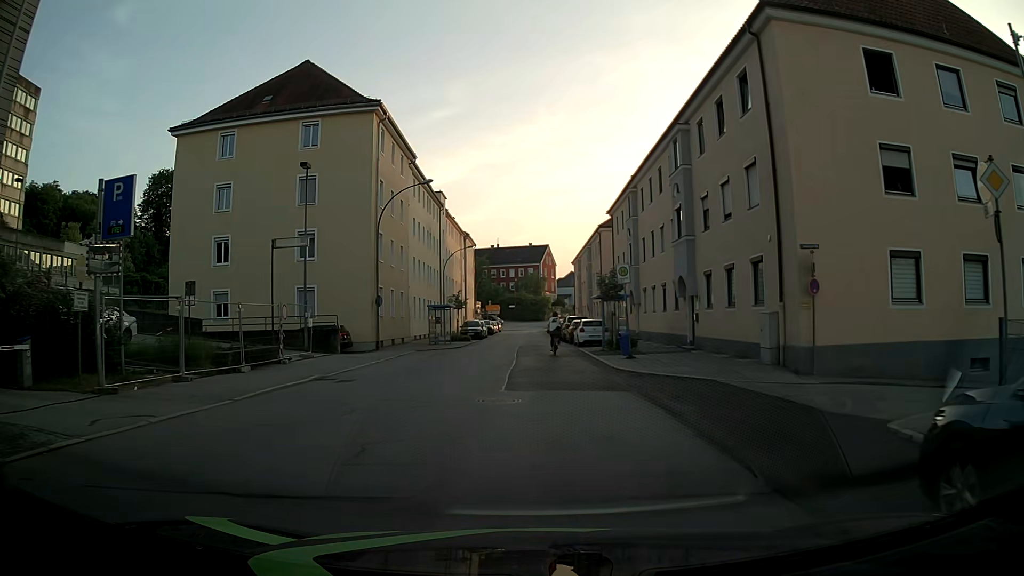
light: Day
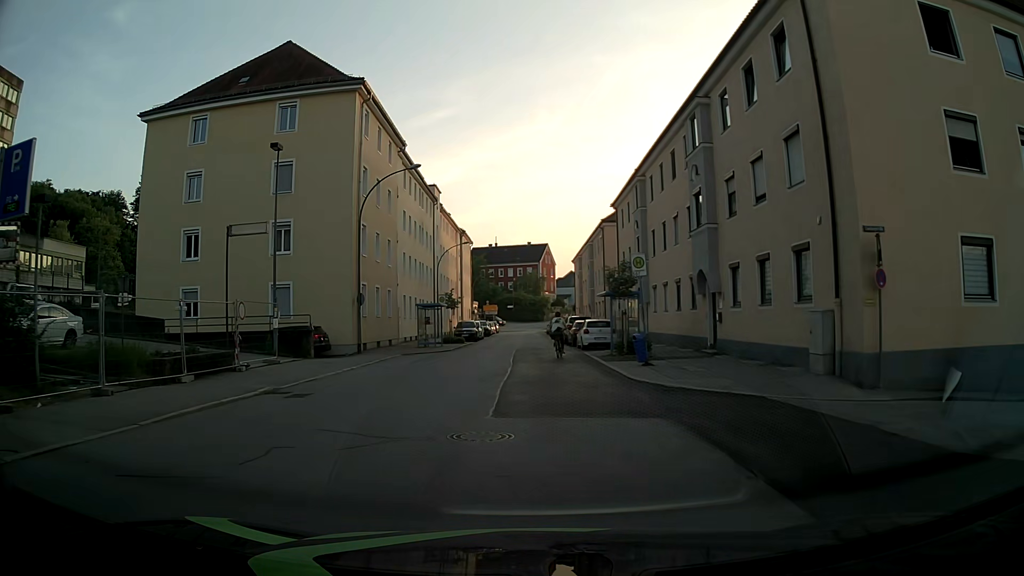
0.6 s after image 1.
(0.0, +3.6) m; +2°
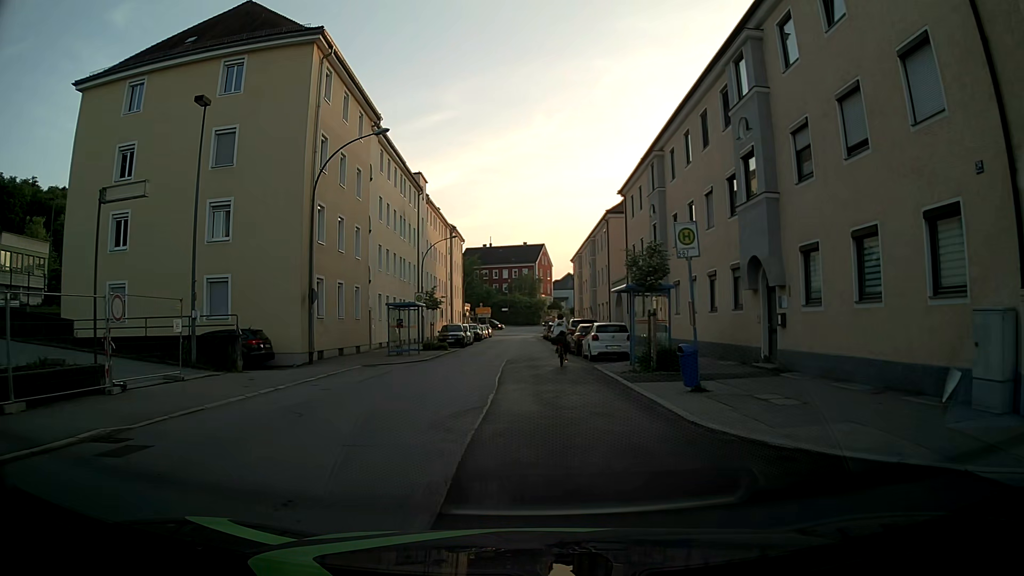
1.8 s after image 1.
(-0.1, +6.5) m; -1°
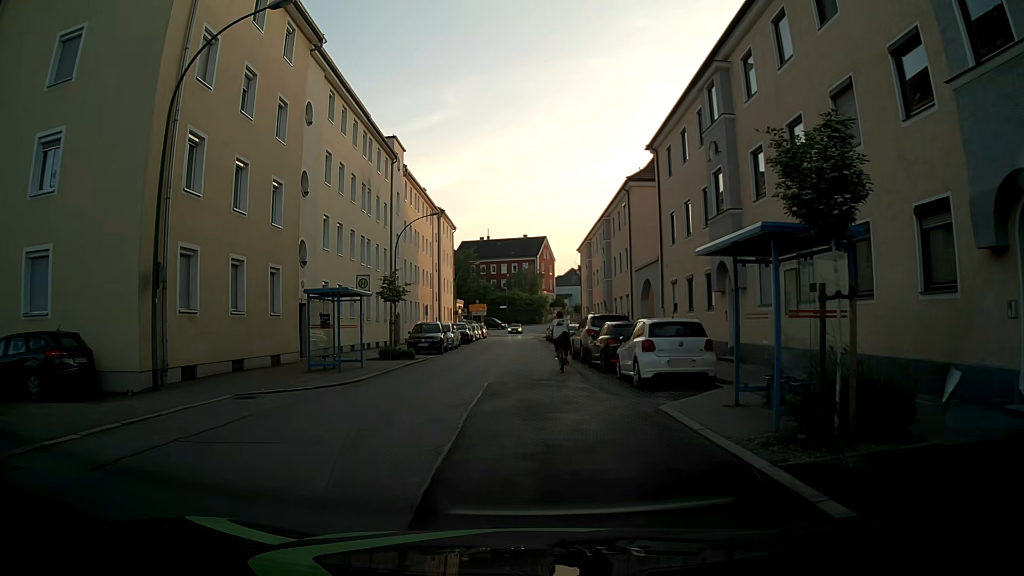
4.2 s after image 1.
(+0.1, +11.2) m; +1°
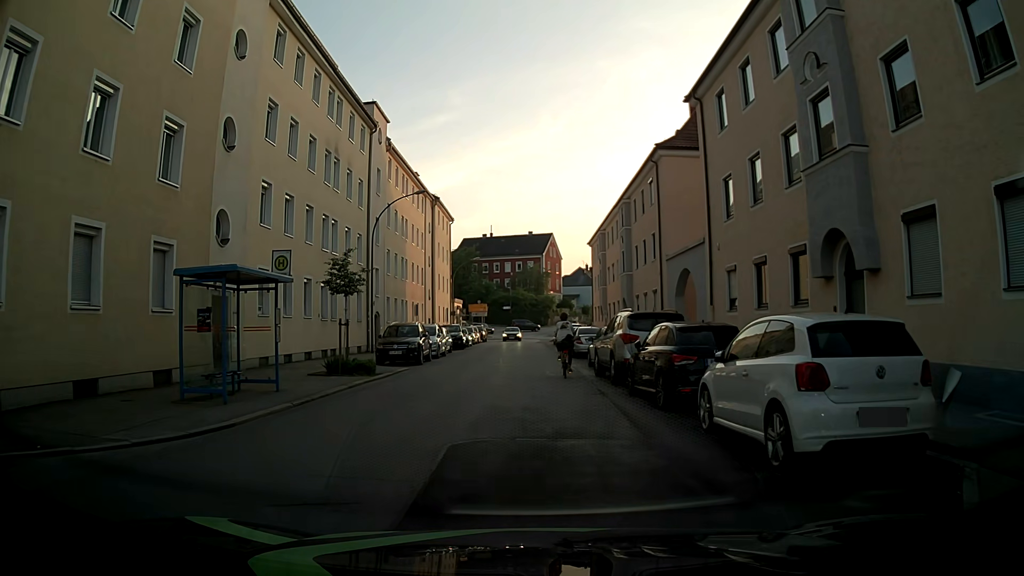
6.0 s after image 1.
(-0.1, +8.0) m; -1°
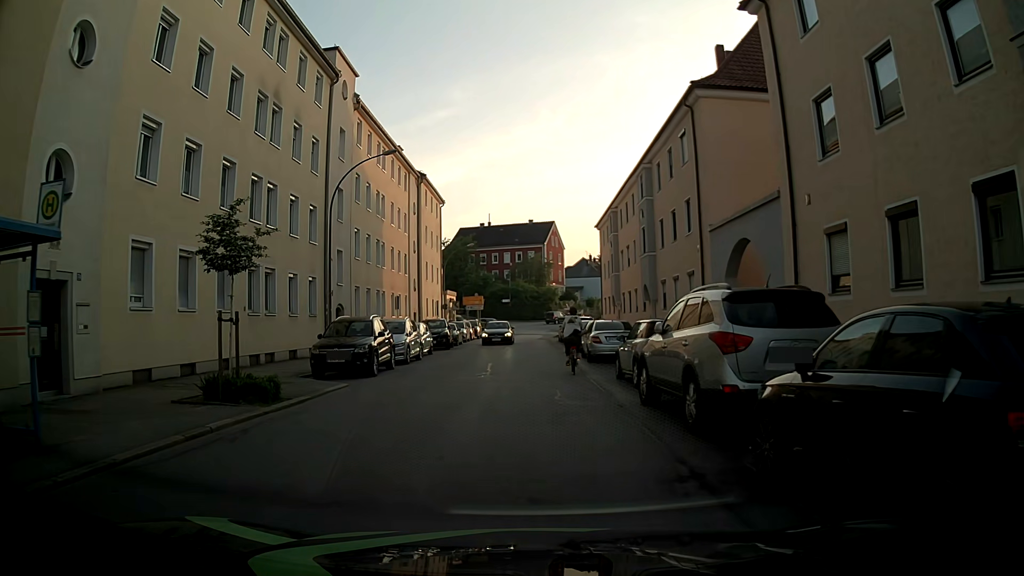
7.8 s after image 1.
(0.0, +7.9) m; 0°
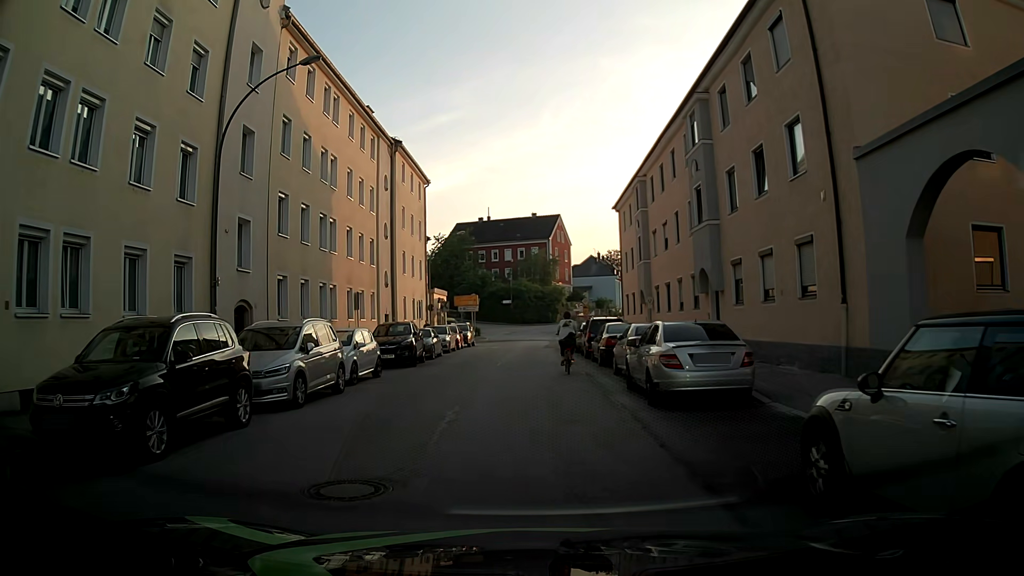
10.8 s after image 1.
(0.0, +11.4) m; 0°
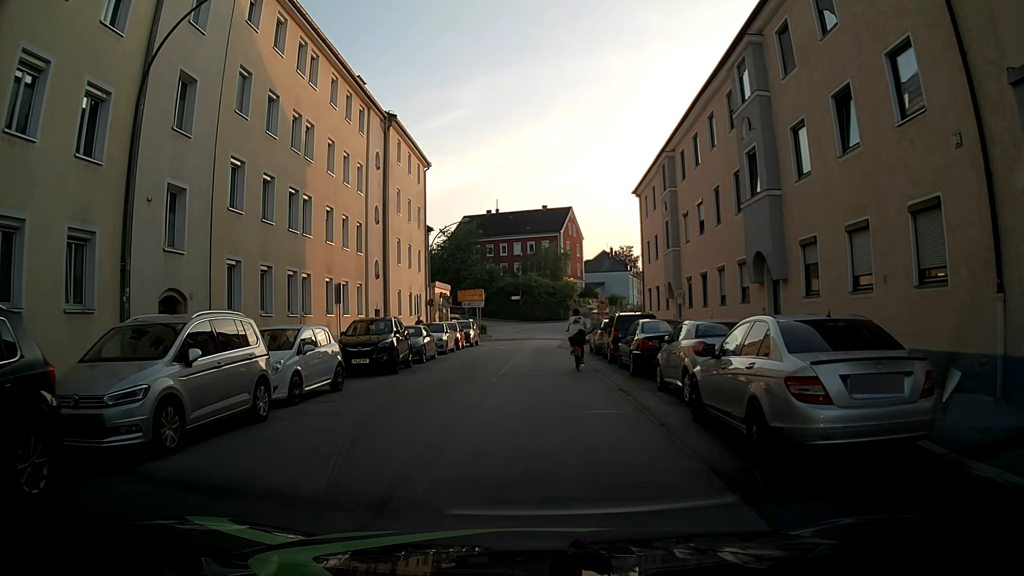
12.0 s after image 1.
(-0.1, +5.2) m; -1°
